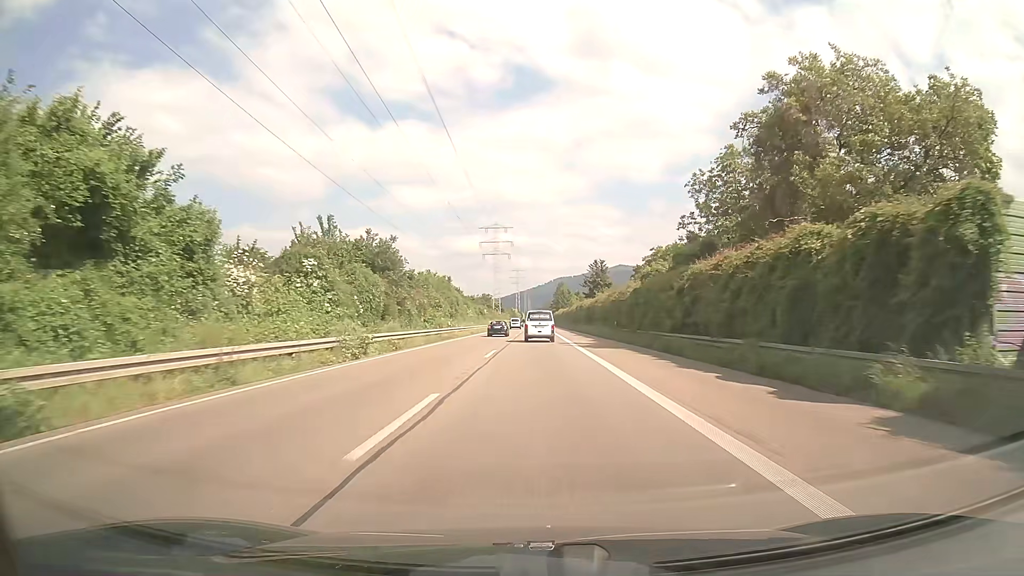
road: trunk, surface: asphalt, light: Day
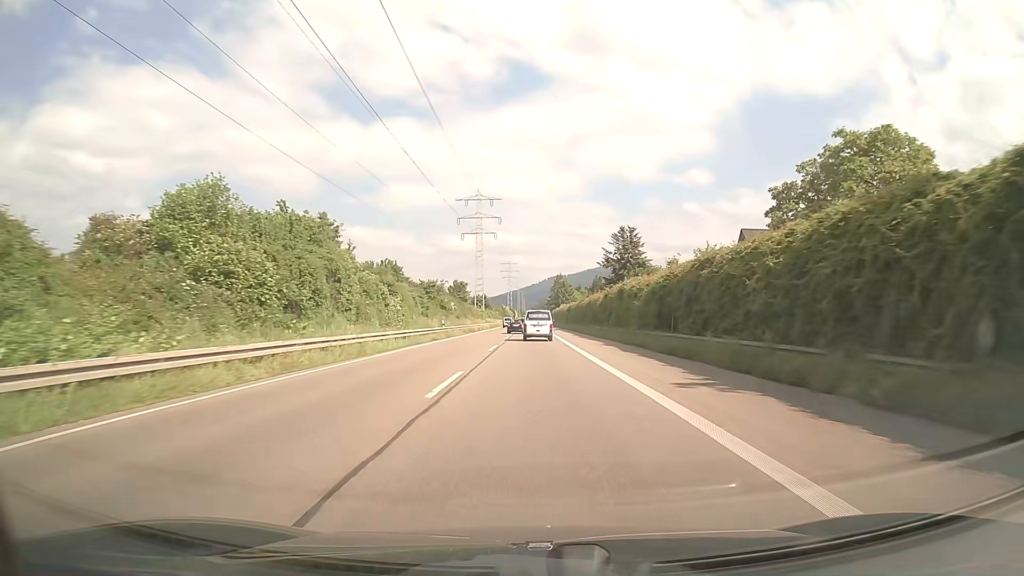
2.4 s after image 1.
(+0.2, +49.3) m; +1°
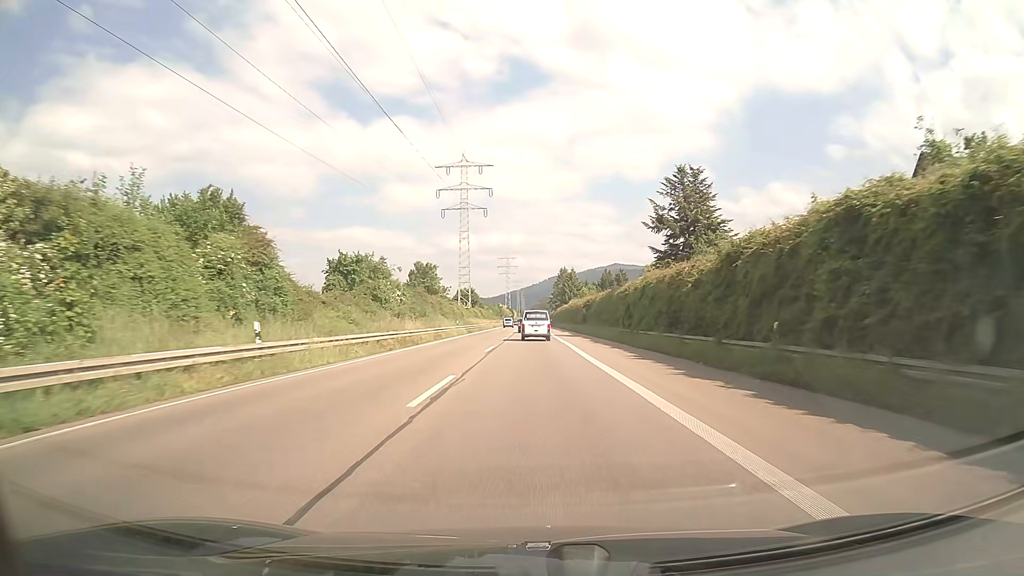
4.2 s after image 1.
(0.0, +37.2) m; 0°
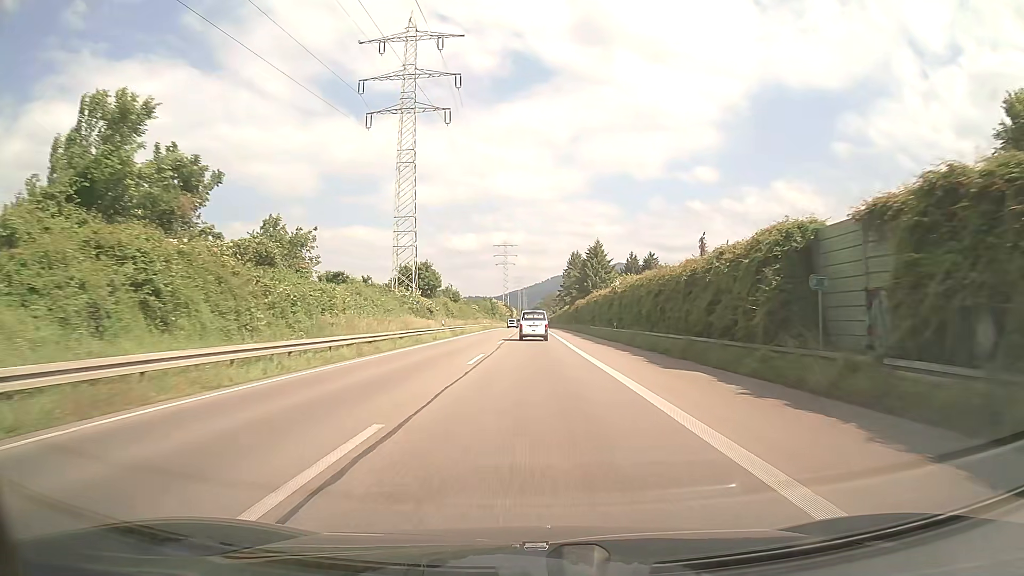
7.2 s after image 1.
(-0.2, +62.0) m; 0°
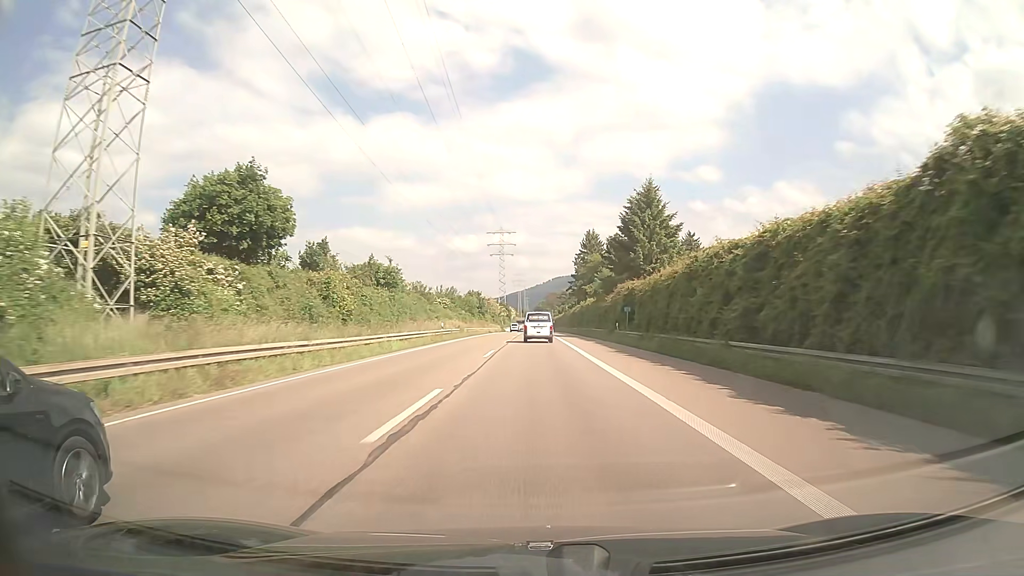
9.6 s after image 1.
(0.0, +49.5) m; 0°
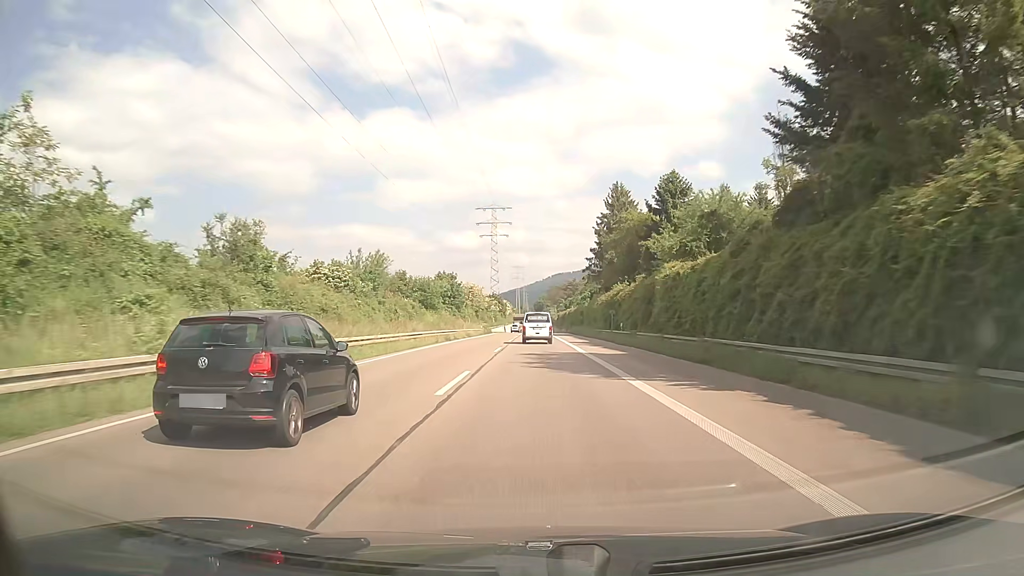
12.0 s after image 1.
(+0.1, +49.5) m; 0°
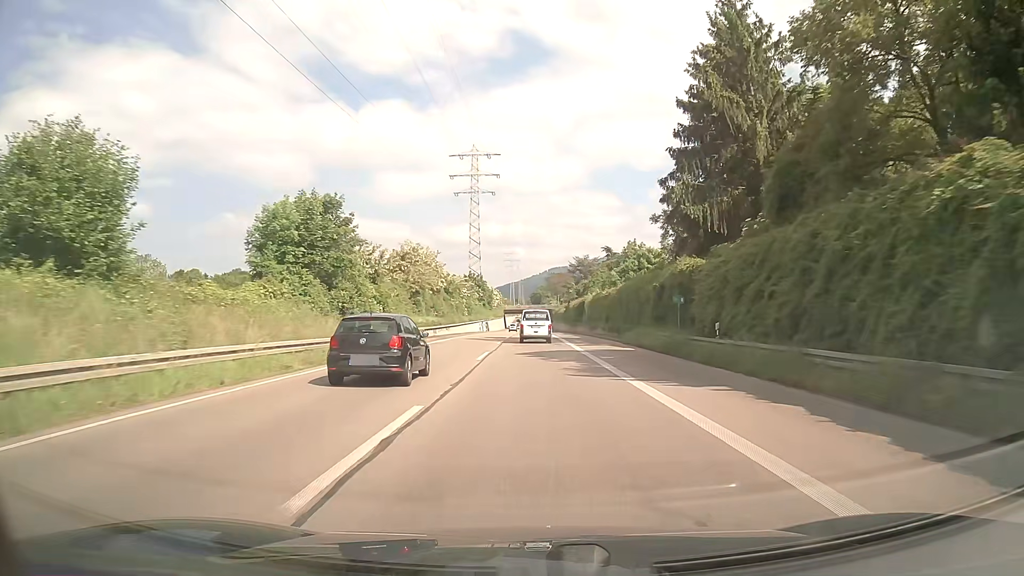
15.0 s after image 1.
(+0.1, +61.9) m; 0°
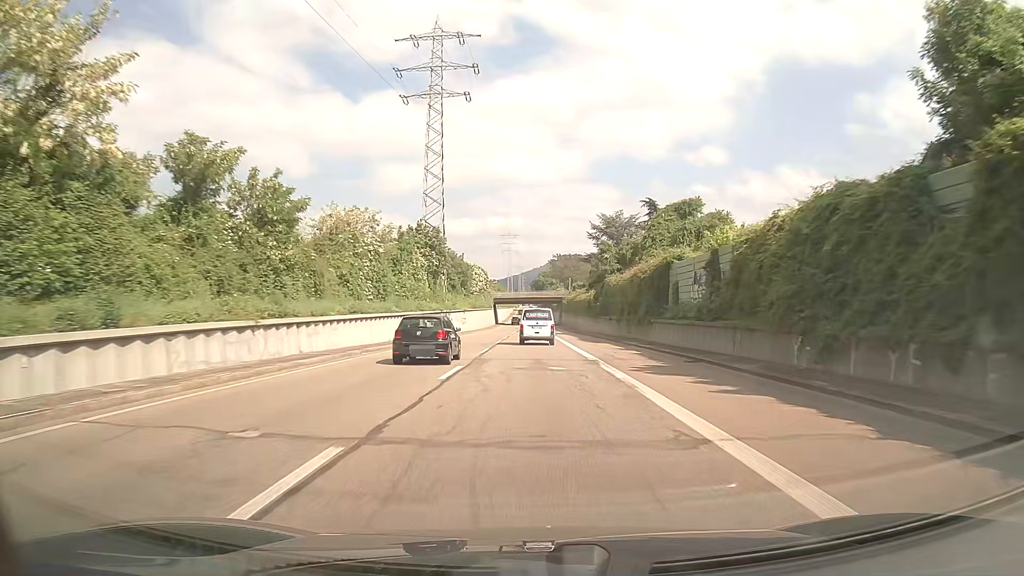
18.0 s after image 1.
(+0.1, +61.7) m; 0°
(0, +10) (0, +20) (0, +30) (0, +40) (0, +50) (0, +60) (0, +70) (0, +80) (0, +90) (0, +100) m
